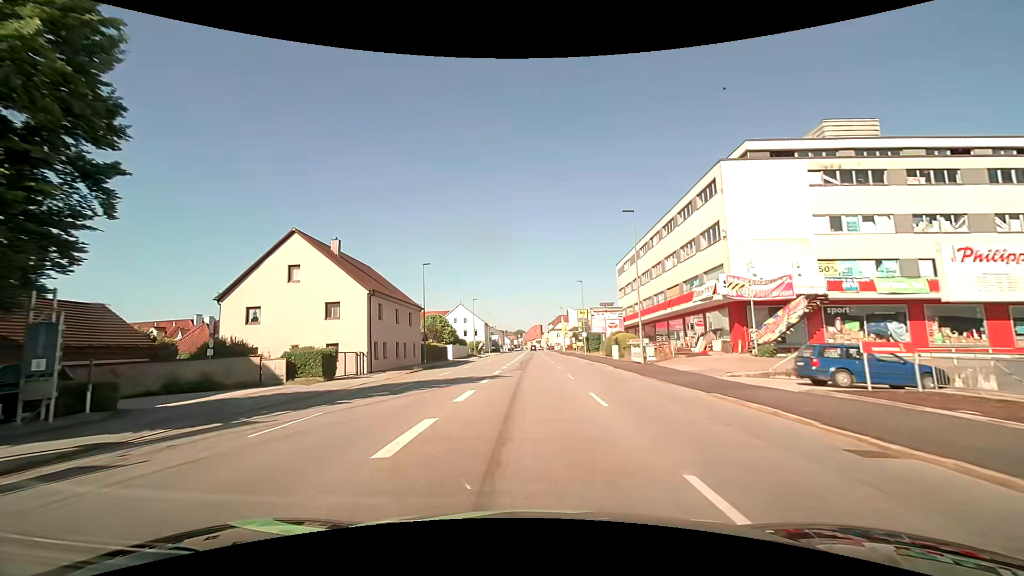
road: tertiary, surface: asphalt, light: Day
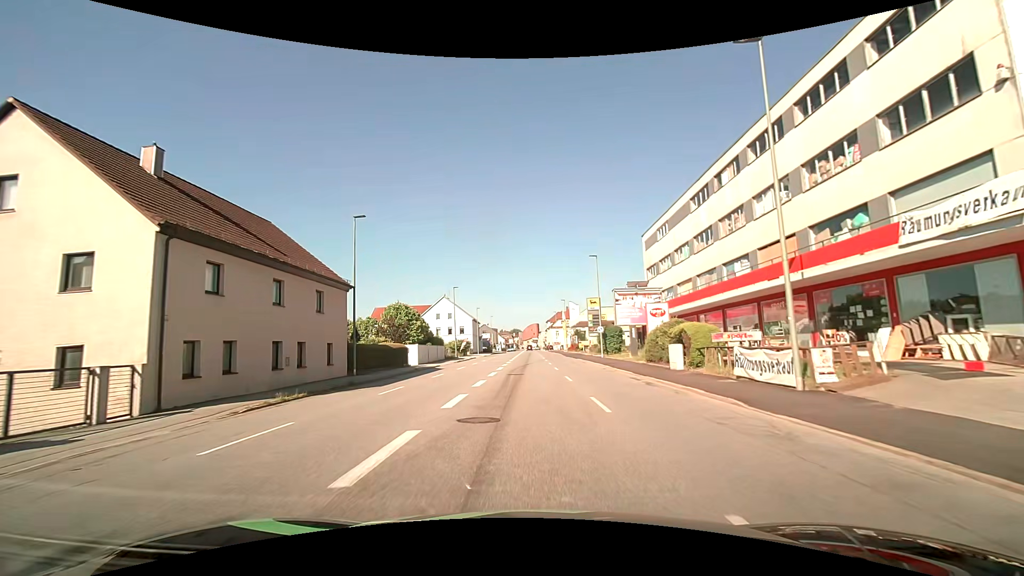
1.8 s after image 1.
(+0.1, +19.4) m; +1°
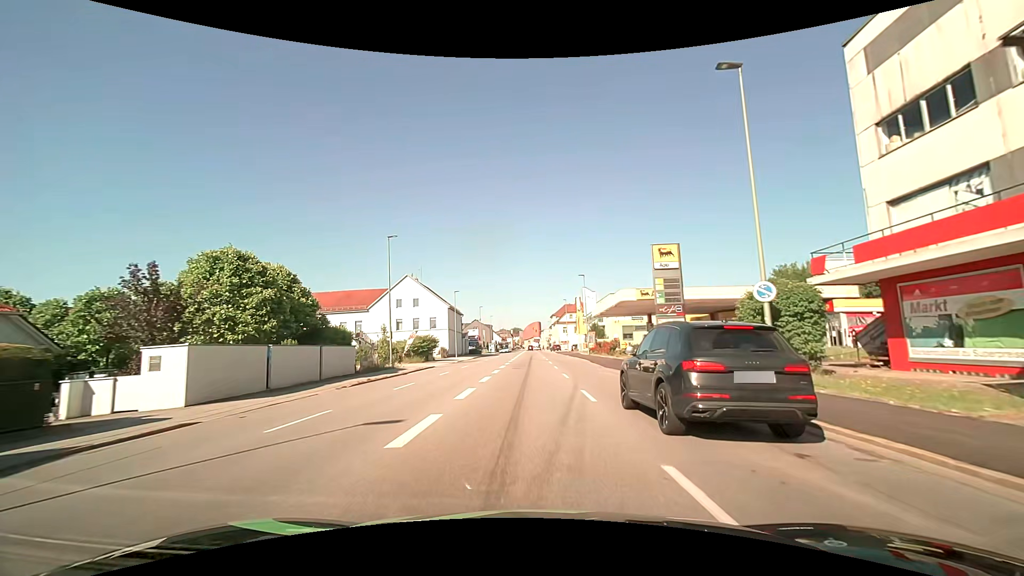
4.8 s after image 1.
(0.0, +34.4) m; 0°
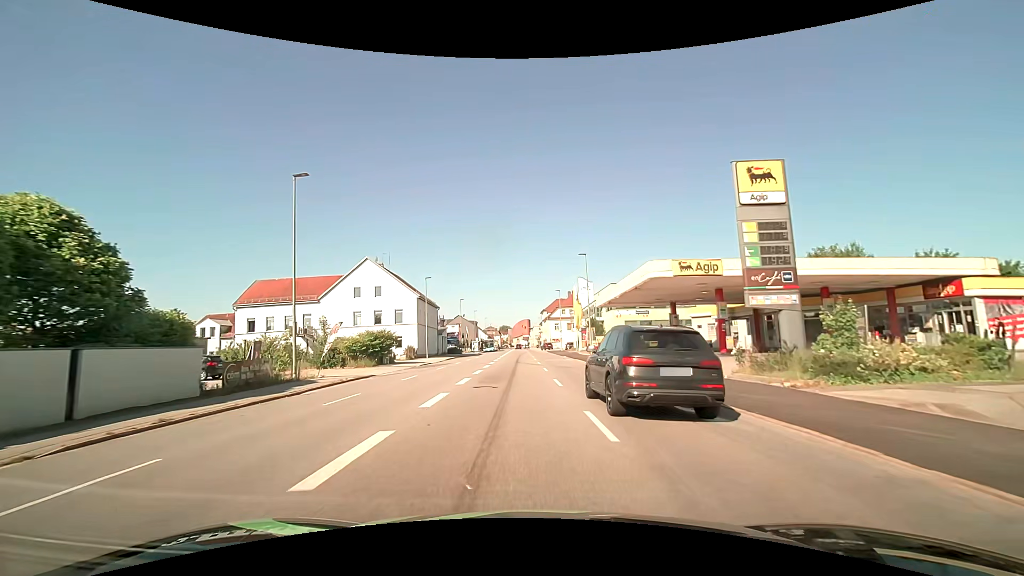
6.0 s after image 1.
(+0.1, +14.0) m; +1°
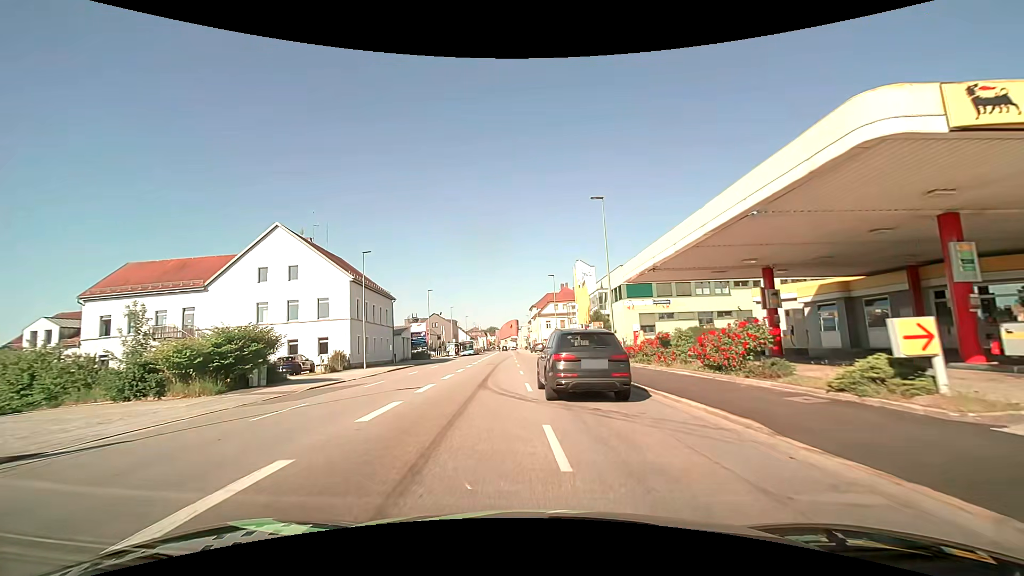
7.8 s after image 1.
(+0.2, +19.6) m; +1°
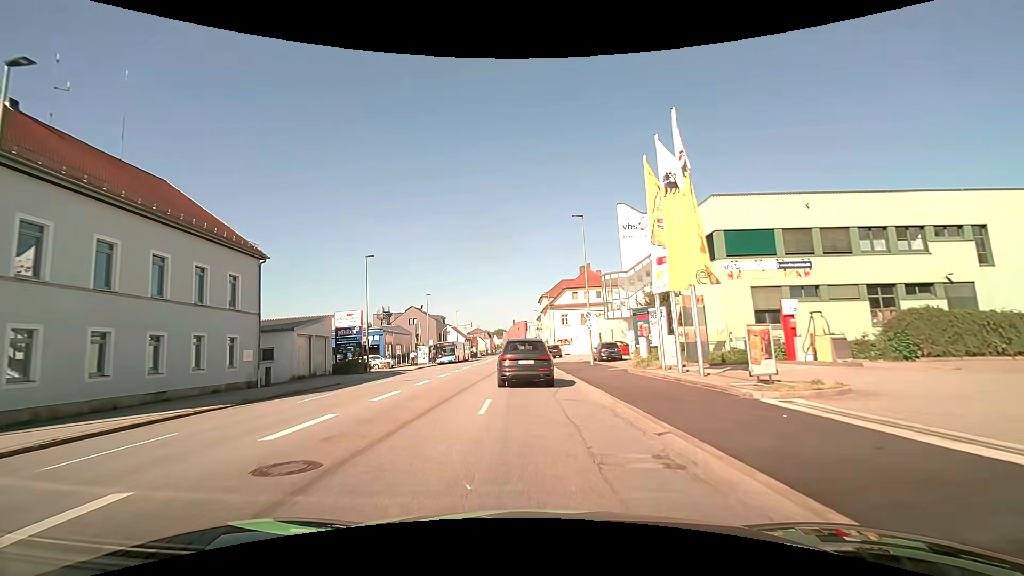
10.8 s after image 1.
(0.0, +31.1) m; -1°
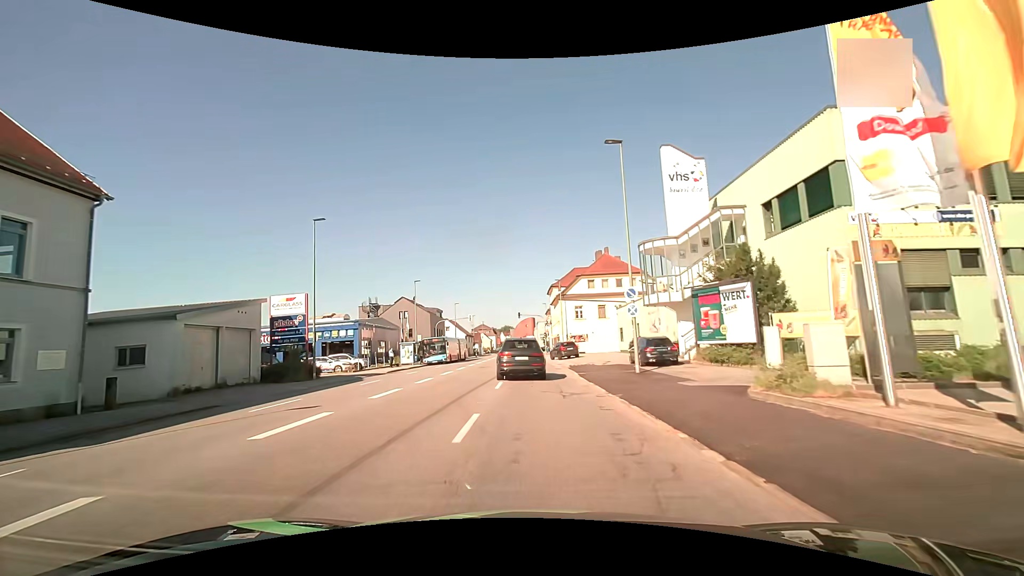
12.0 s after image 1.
(0.0, +12.3) m; -1°
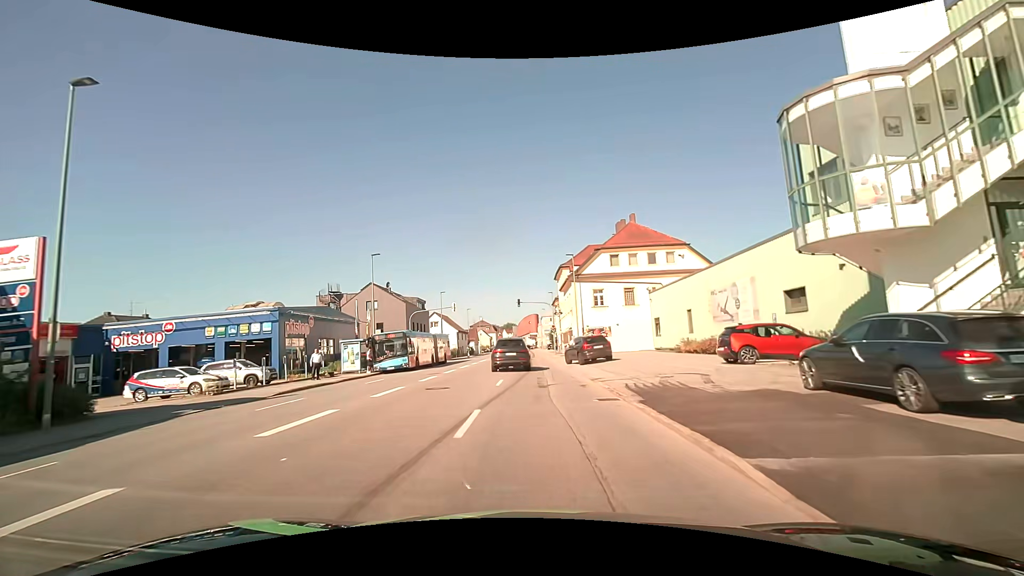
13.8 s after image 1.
(-0.1, +17.6) m; 0°
(0, +10) (0, +20) (0, +30) (0, +40) (0, +50) (0, +60) (0, +70) (0, +80) (0, +90) (0, +100) m
